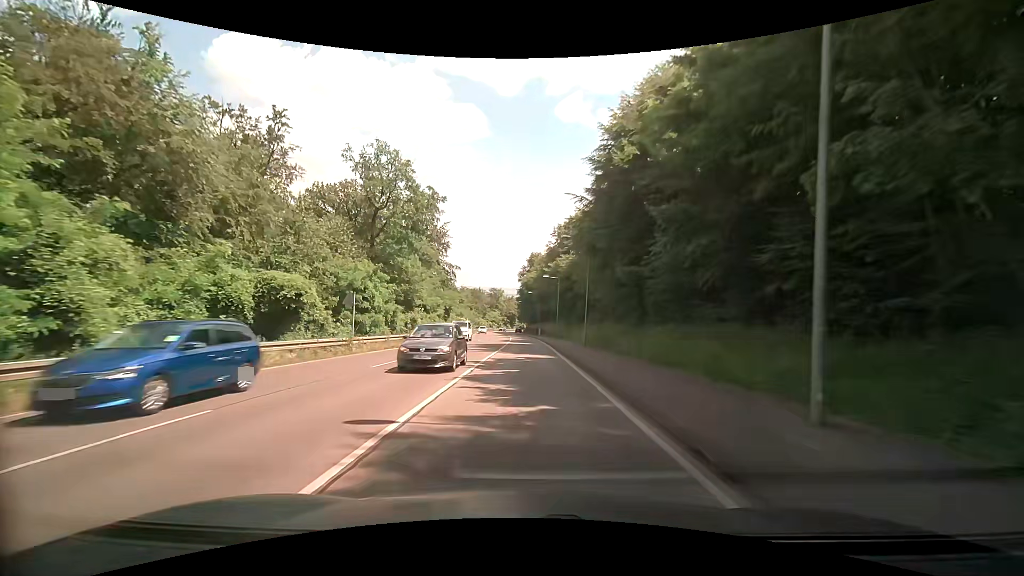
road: secondary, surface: asphalt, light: Day
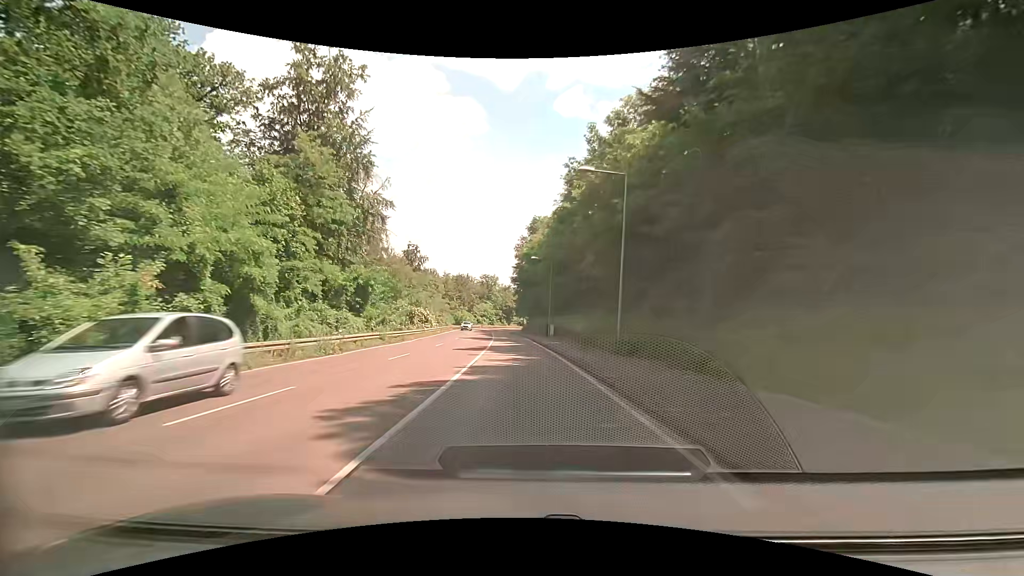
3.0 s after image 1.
(+0.2, +45.2) m; 0°
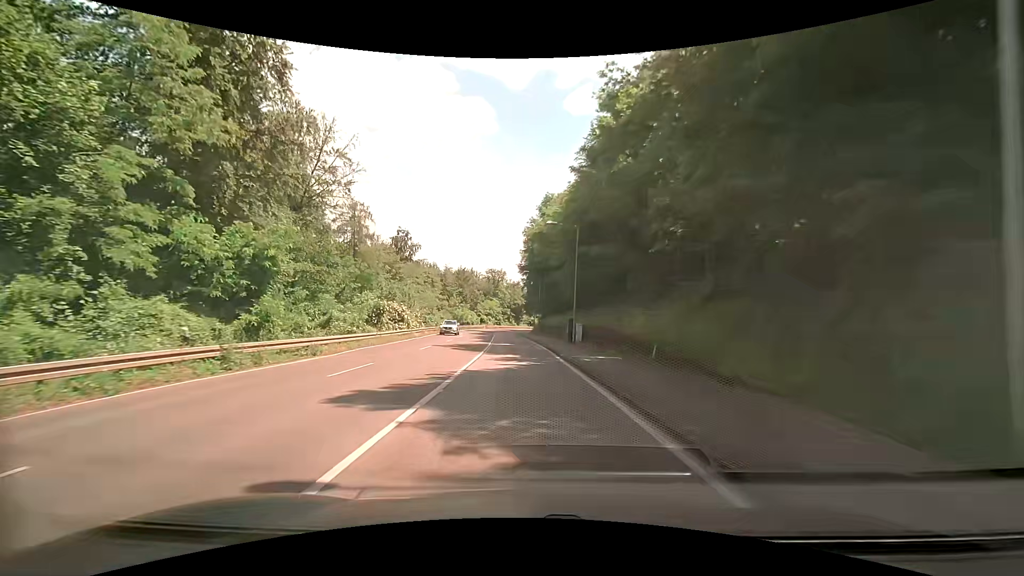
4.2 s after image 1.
(0.0, +17.9) m; -1°
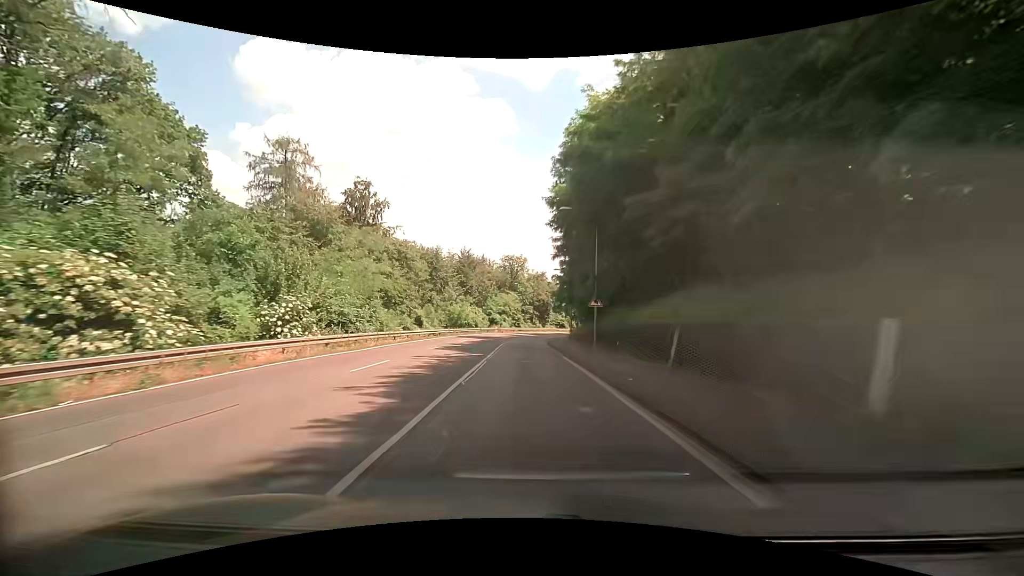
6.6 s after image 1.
(-1.0, +35.6) m; -3°
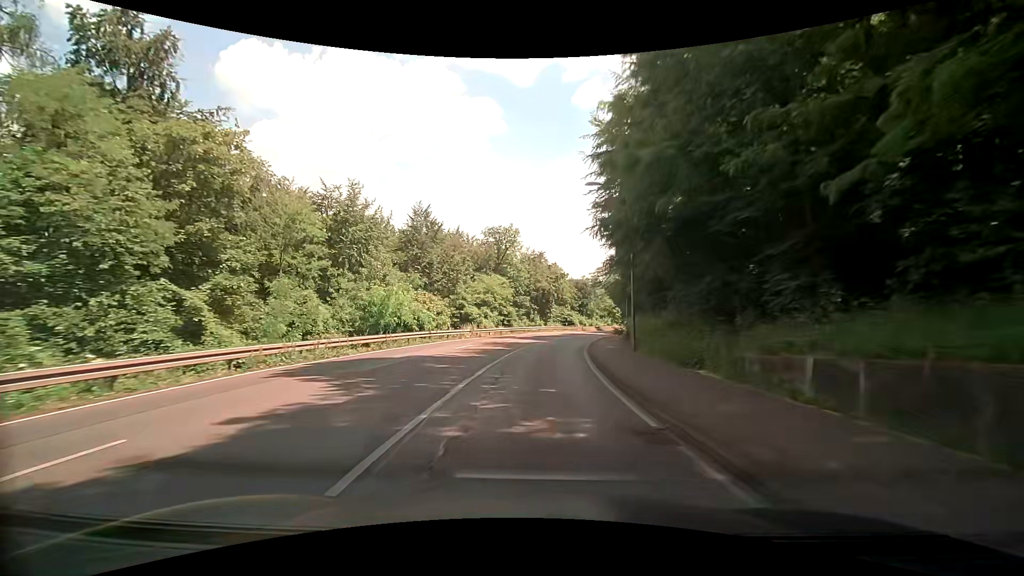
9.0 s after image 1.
(-0.3, +35.5) m; 0°
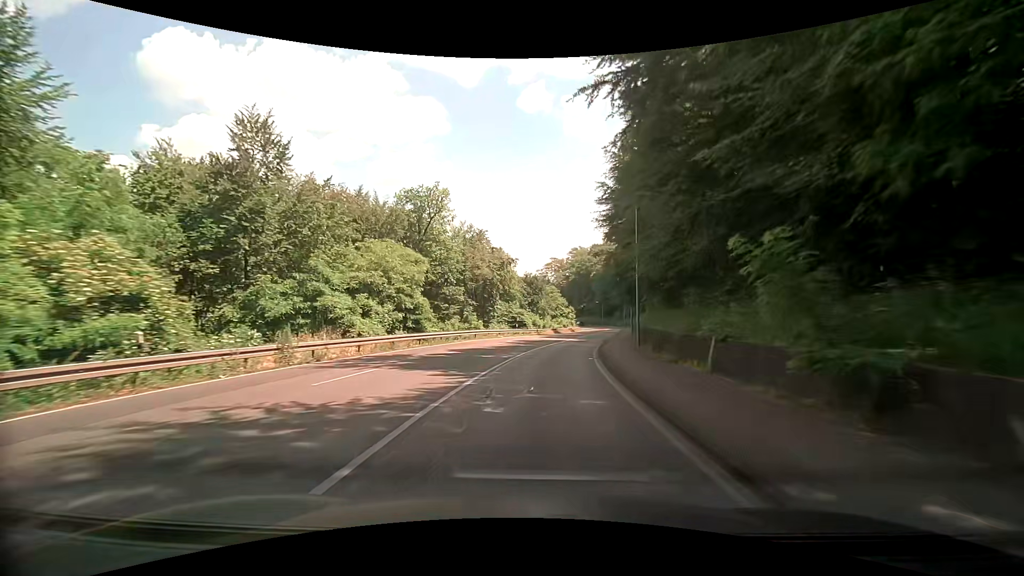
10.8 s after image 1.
(+1.2, +26.6) m; +6°
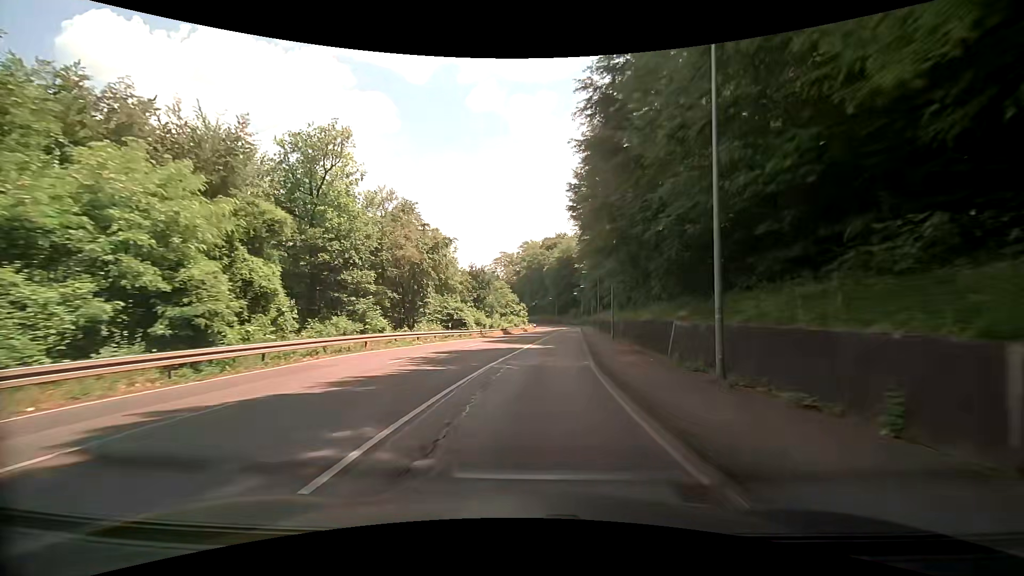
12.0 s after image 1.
(+0.9, +17.8) m; +6°
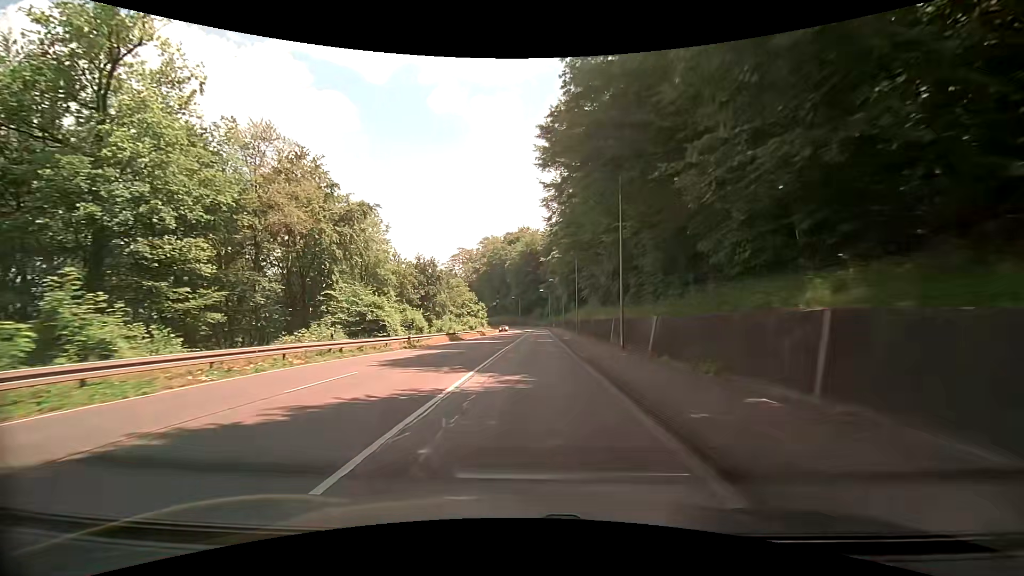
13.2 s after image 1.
(+0.8, +17.8) m; +5°
(0, +10) (0, +20) (+1, +30) (+1, +40) (+1, +50) (+1, +60) (+2, +70) (+2, +80) (+2, +90) (+2, +100) m
